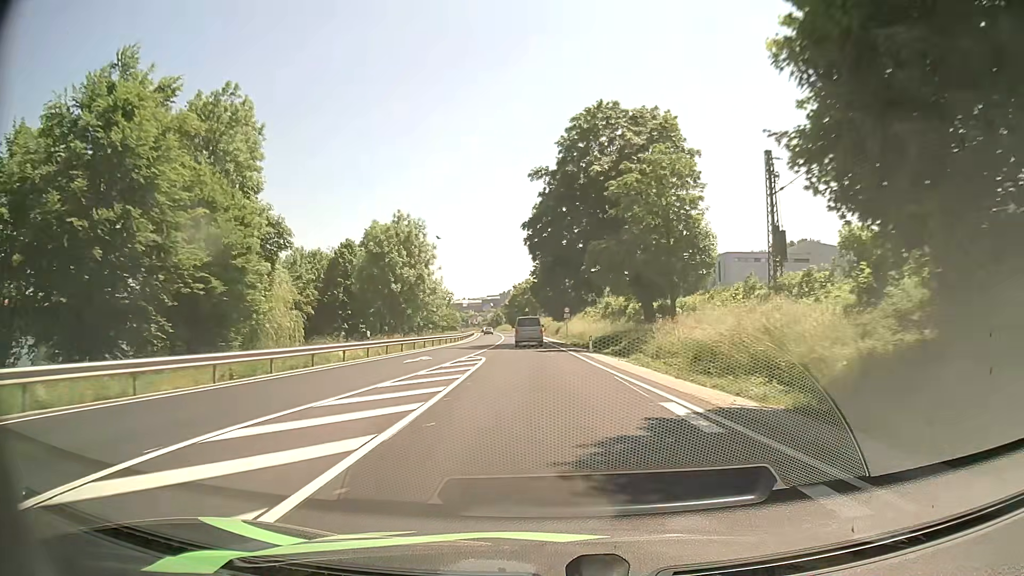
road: primary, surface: asphalt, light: Day
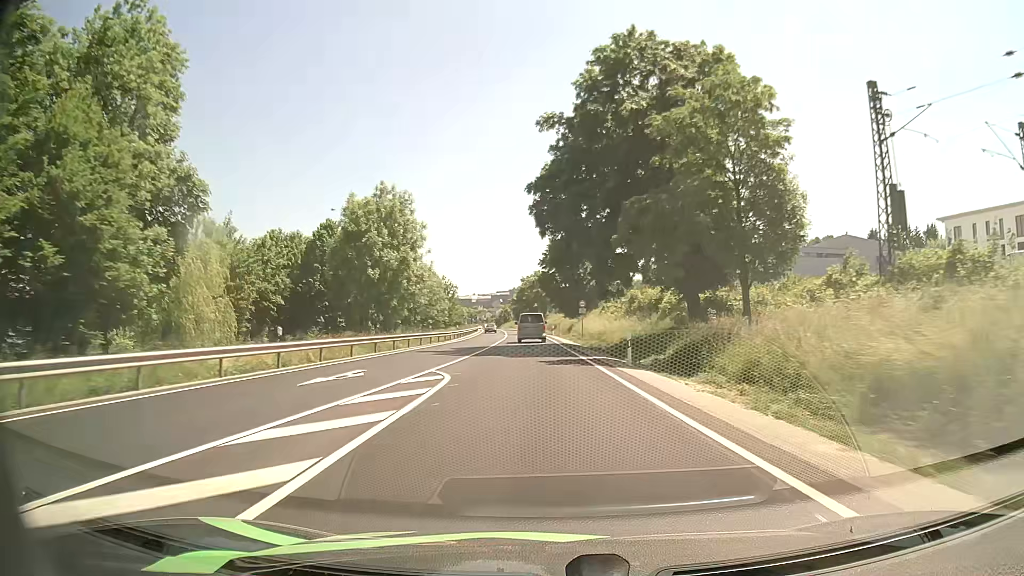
(-0.1, +12.8) m; -1°
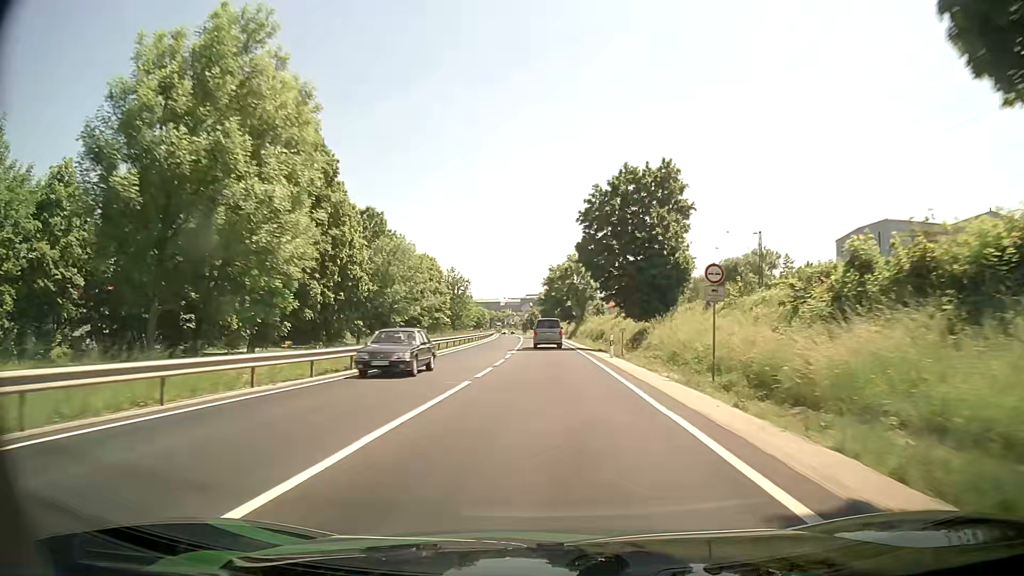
(-0.9, +38.1) m; -3°
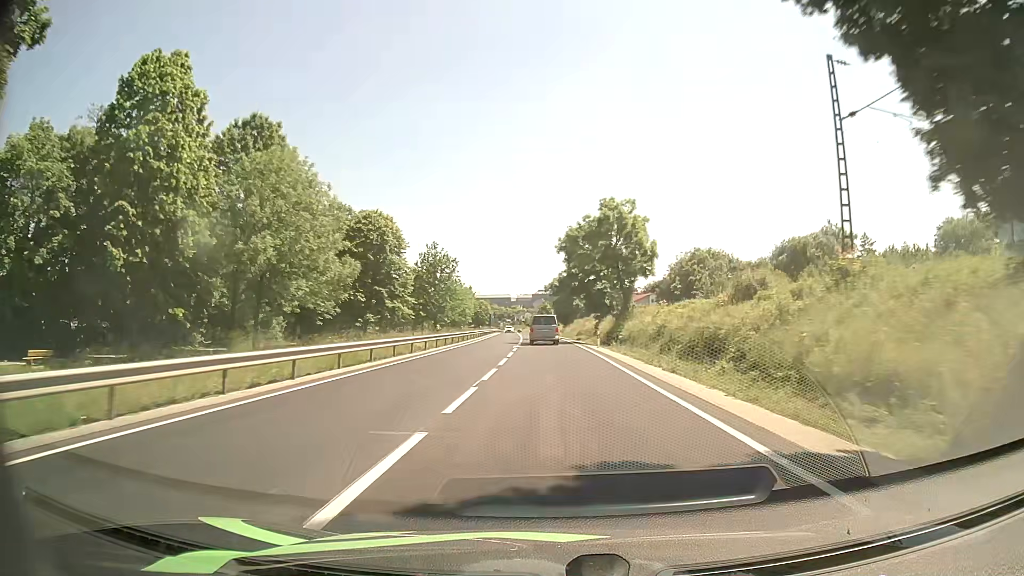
(+0.1, +38.8) m; -1°
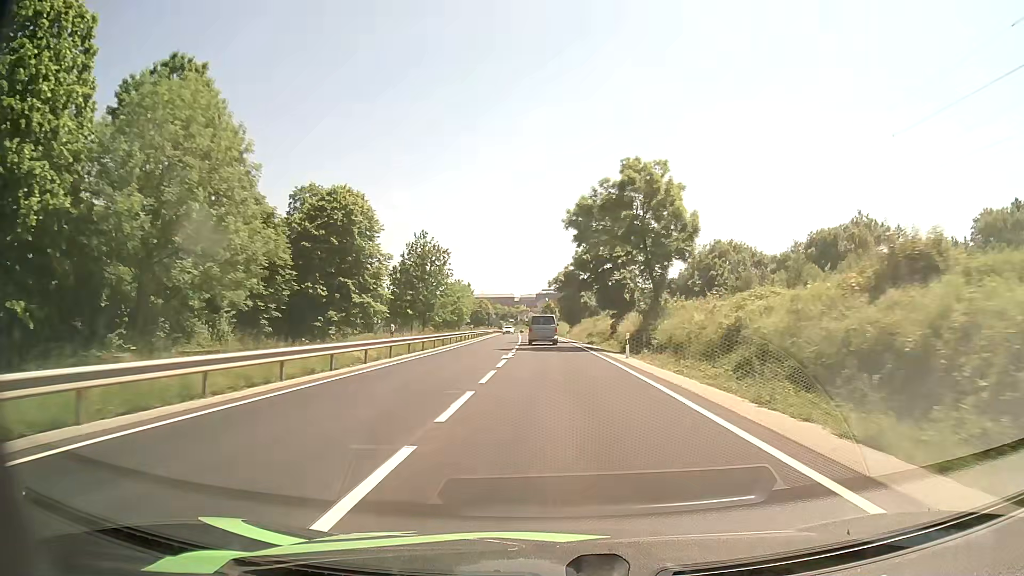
(0.0, +13.0) m; 0°
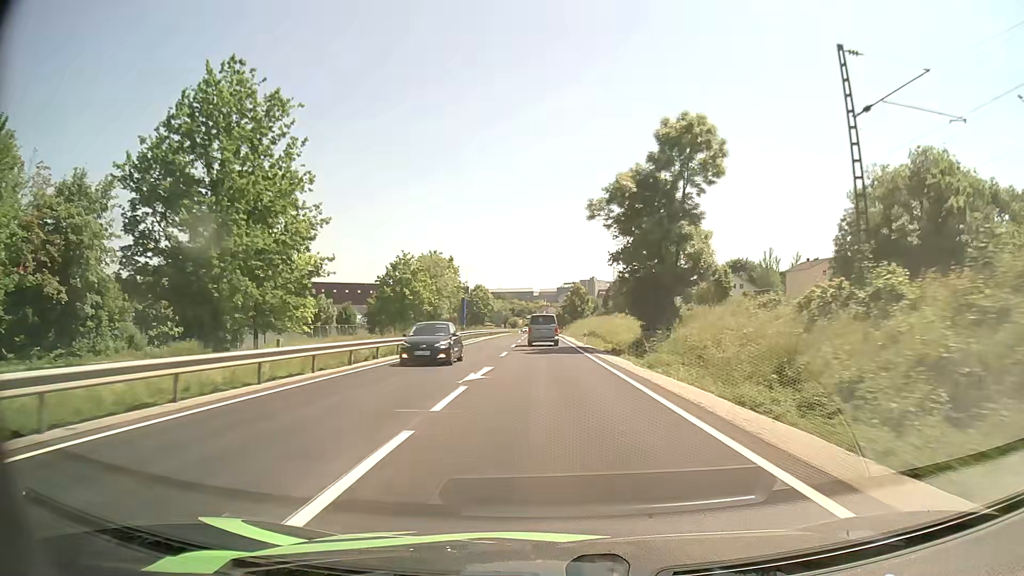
(-1.1, +65.1) m; -2°
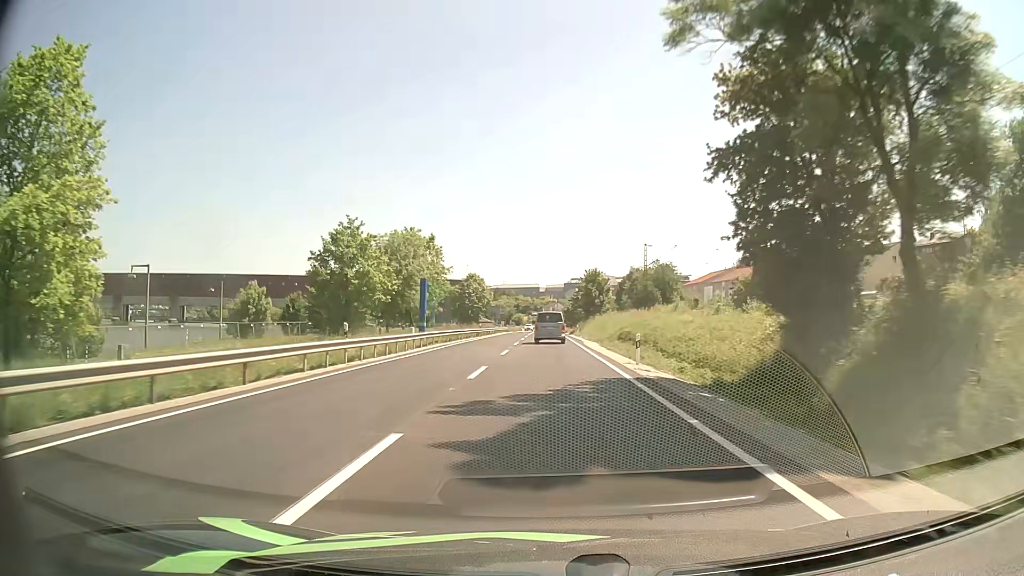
(-0.1, +24.7) m; -1°
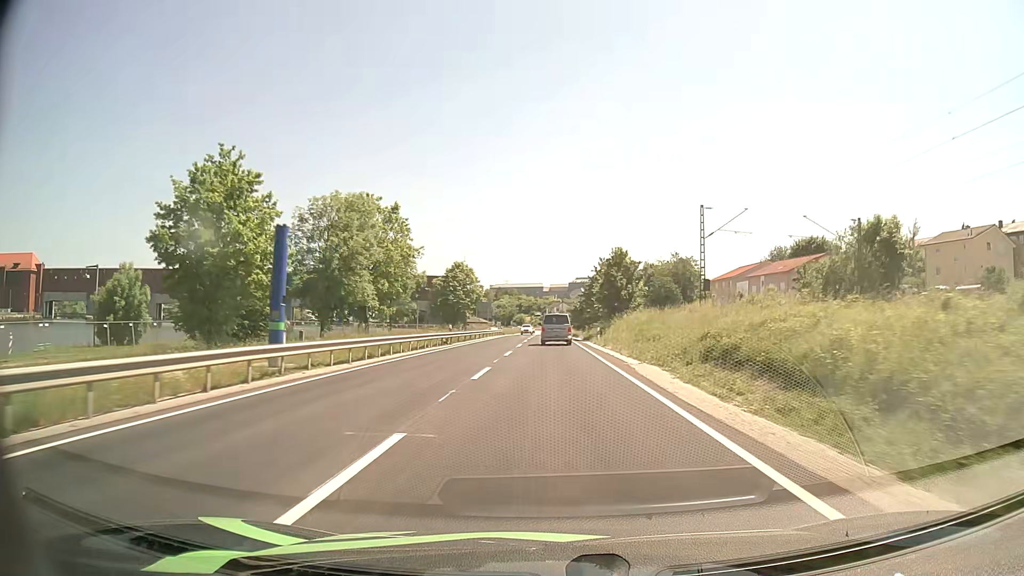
(-0.1, +24.1) m; -1°
(0, +10) (0, +20) (0, +30) (0, +40) (+1, +50) (+1, +60) (+1, +70) (+1, +80) (+1, +90) (+1, +100) m
